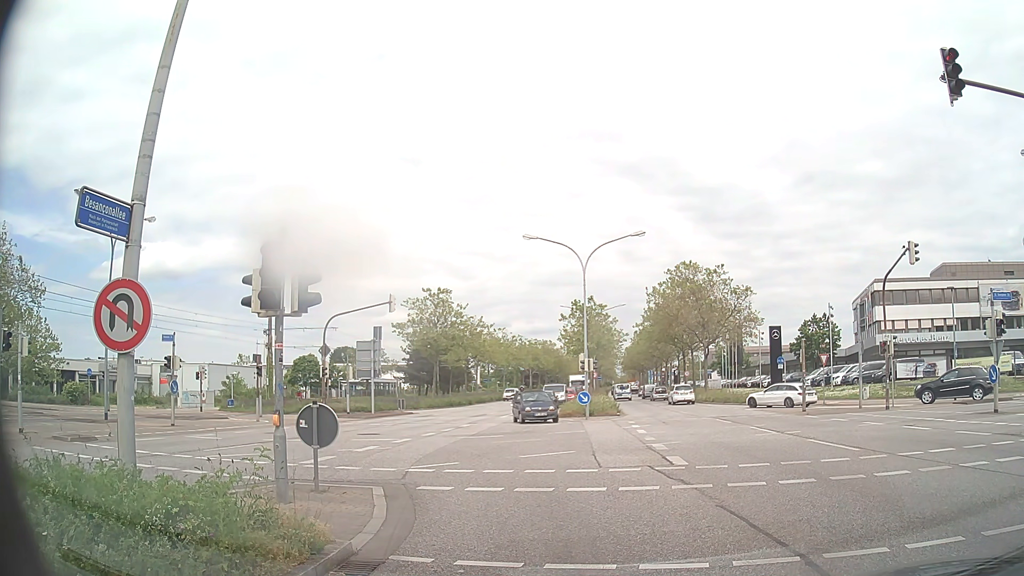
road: primary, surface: asphalt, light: Day
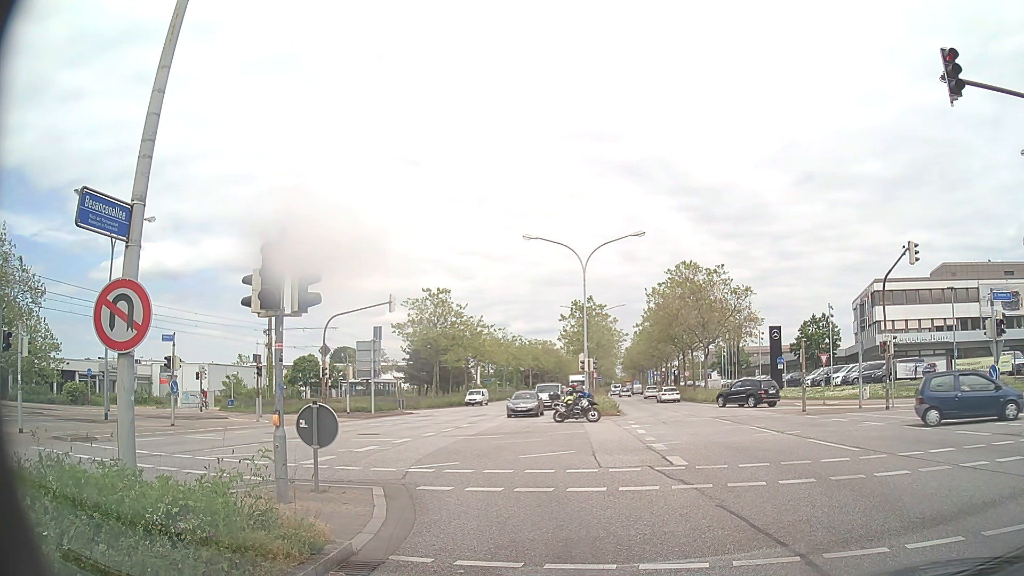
(0.0, 0.0) m; 0°
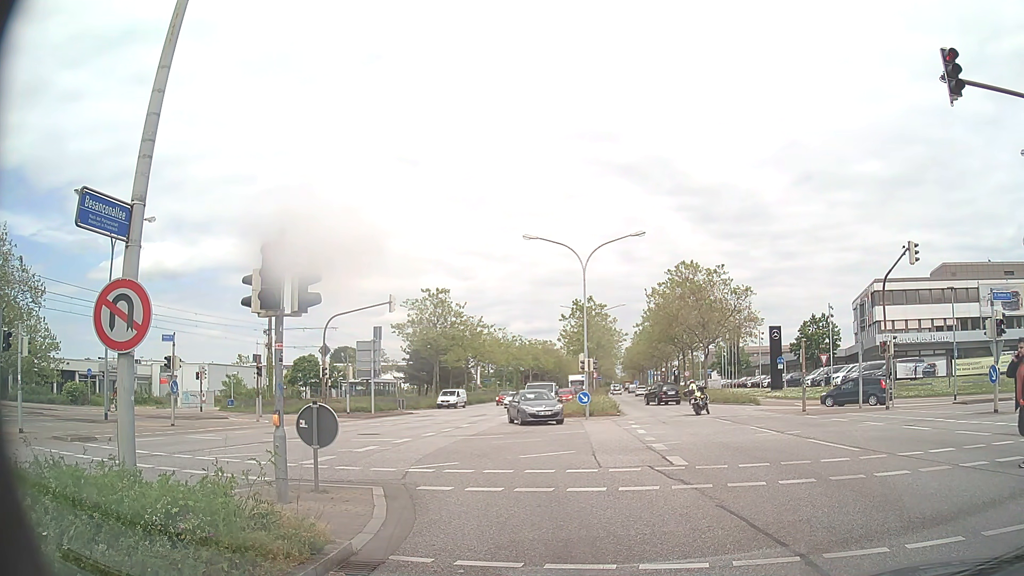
(0.0, 0.0) m; 0°
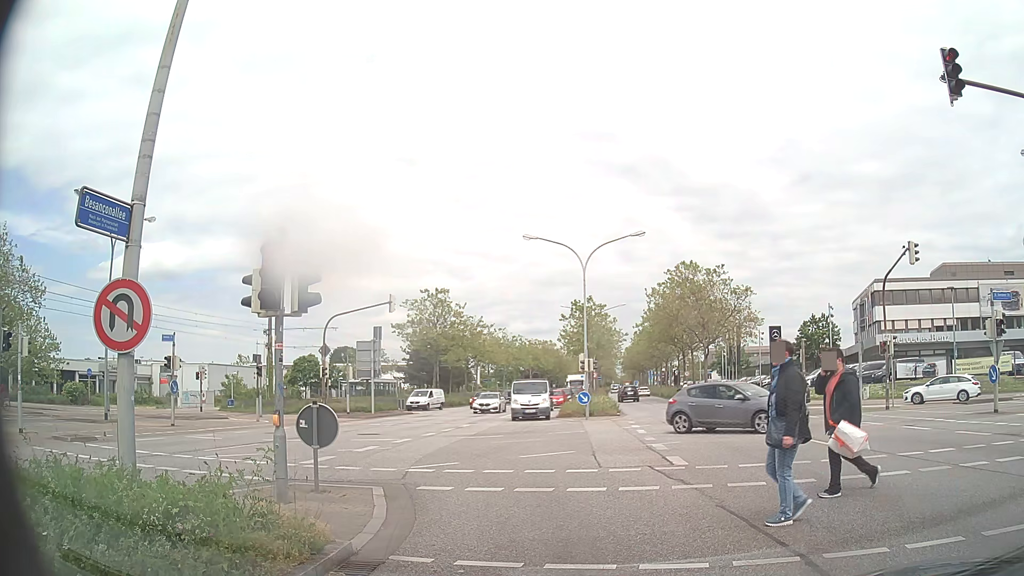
(0.0, 0.0) m; 0°
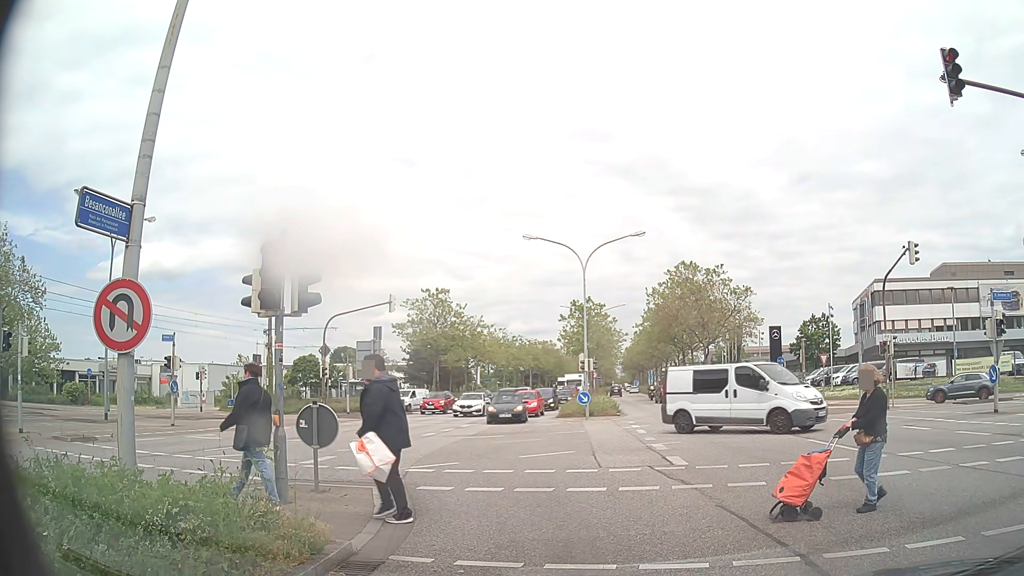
(0.0, 0.0) m; 0°
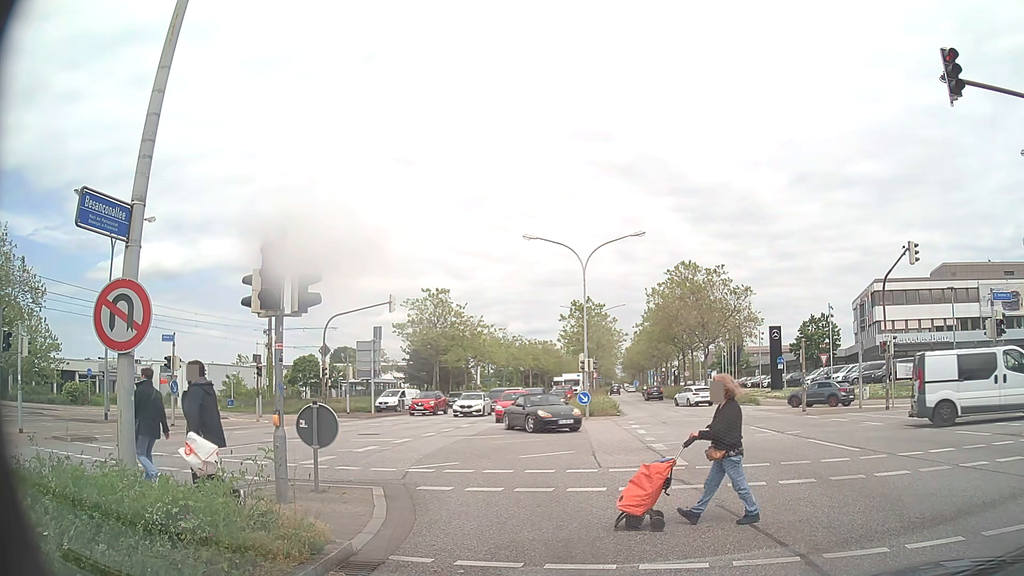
(0.0, 0.0) m; 0°
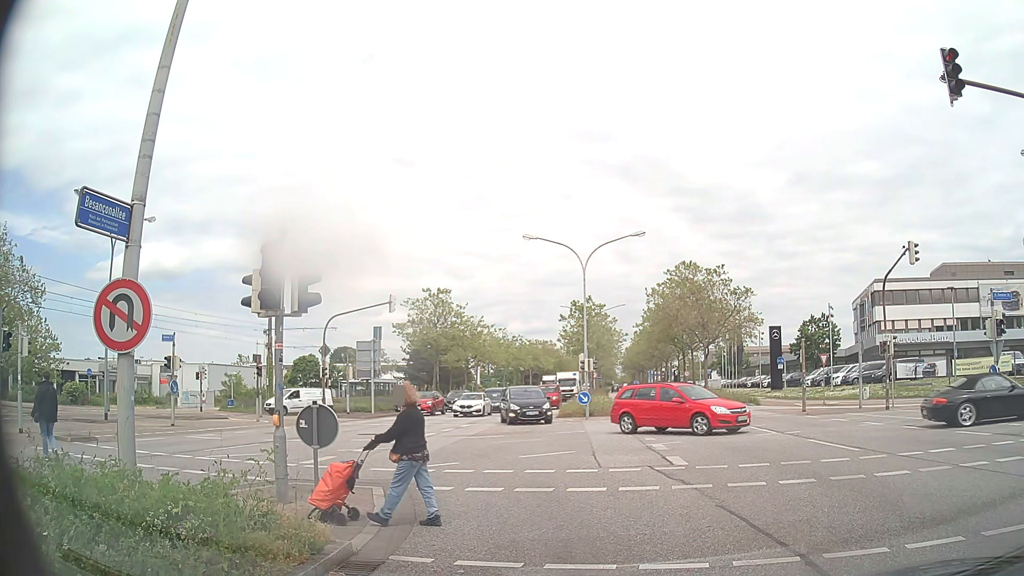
(0.0, 0.0) m; 0°
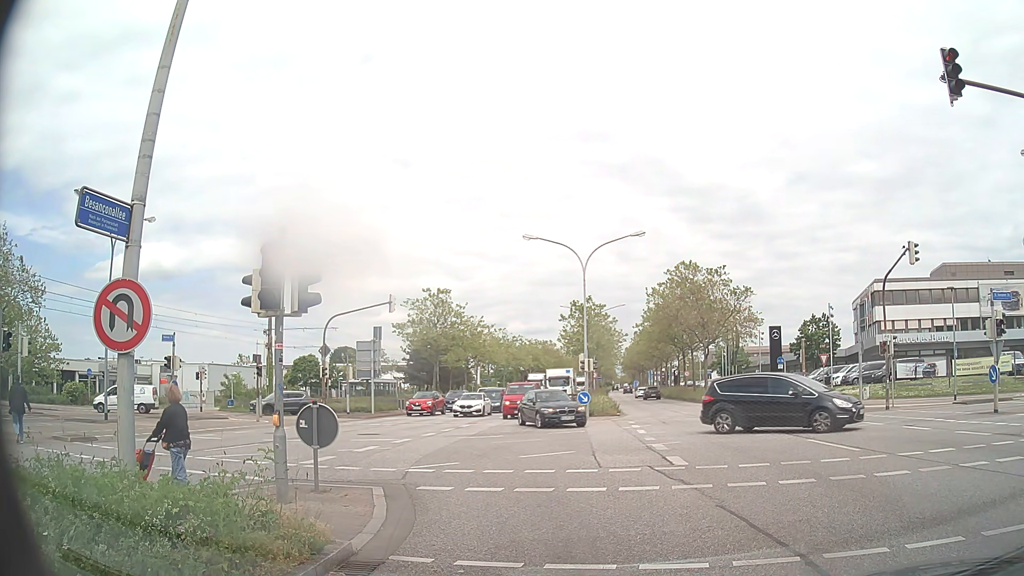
(0.0, 0.0) m; 0°
(-1, +10) (-5, +19) (-12, +26) (-21, +30) (-31, +32) (-40, +34) (-50, +35) (-60, +36) (-70, +36) (-80, +36) m
